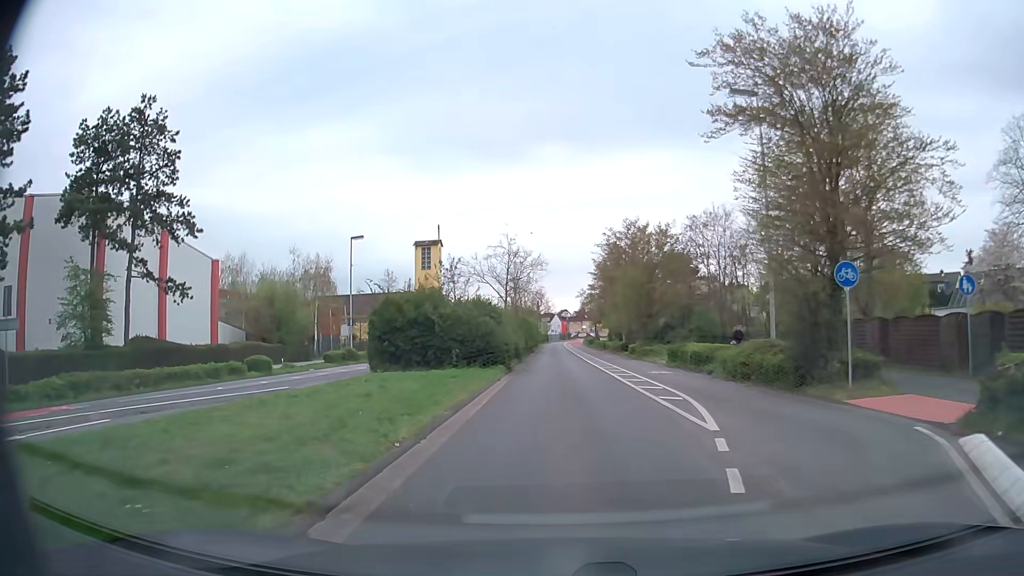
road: secondary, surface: asphalt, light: Day
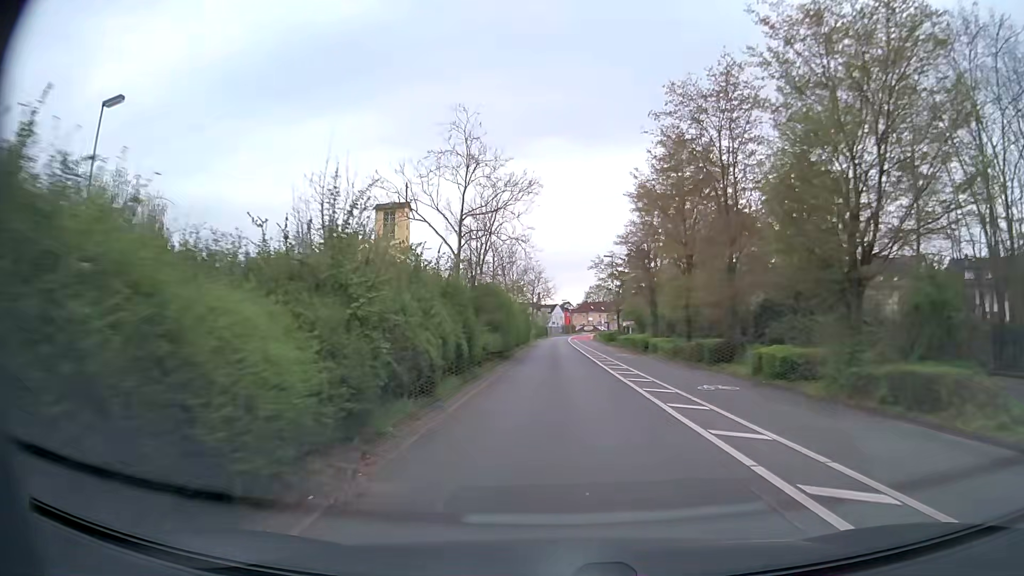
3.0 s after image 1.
(+0.1, +35.1) m; 0°
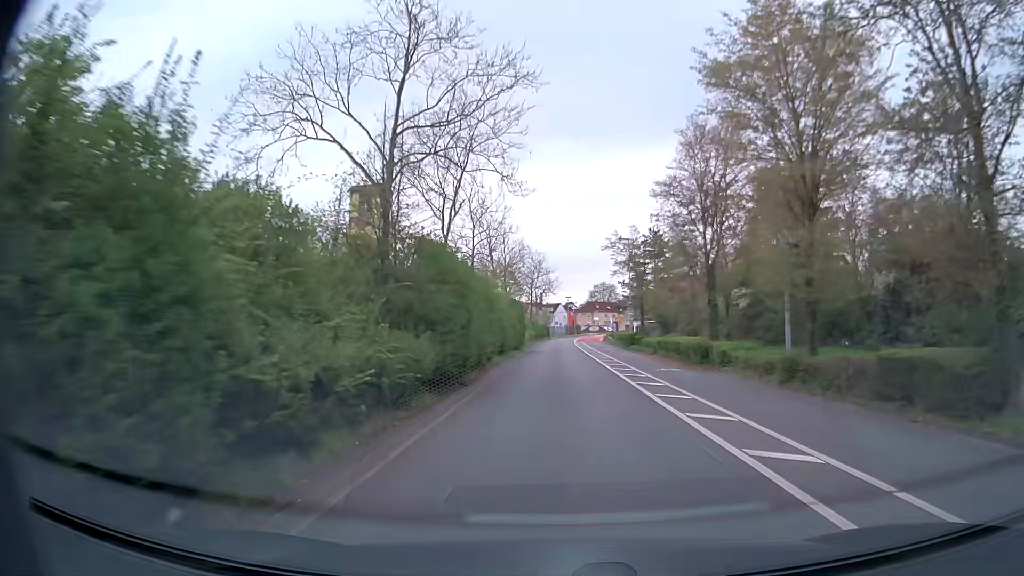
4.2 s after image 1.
(0.0, +15.8) m; 0°
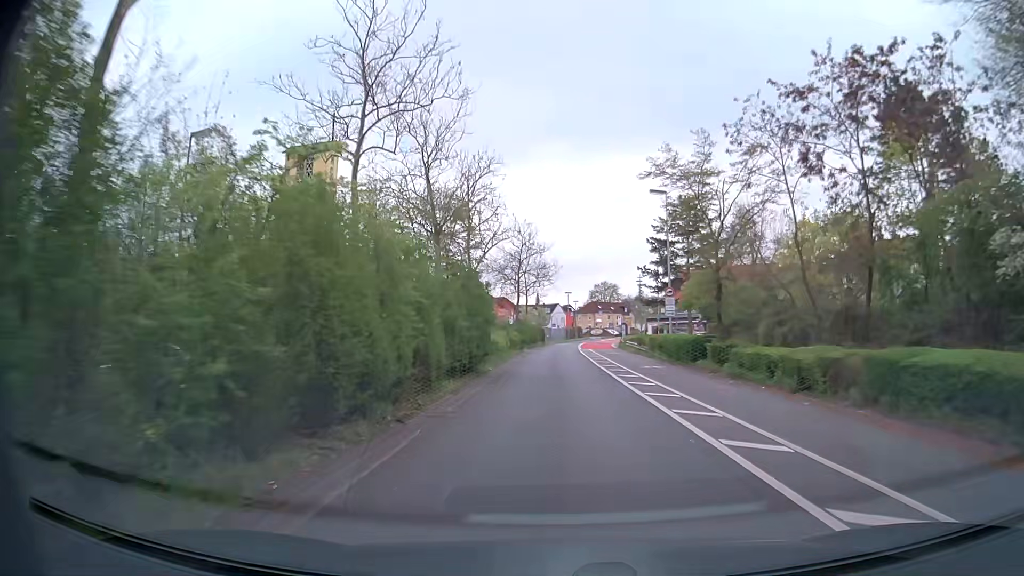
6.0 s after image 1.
(+0.1, +23.9) m; 0°
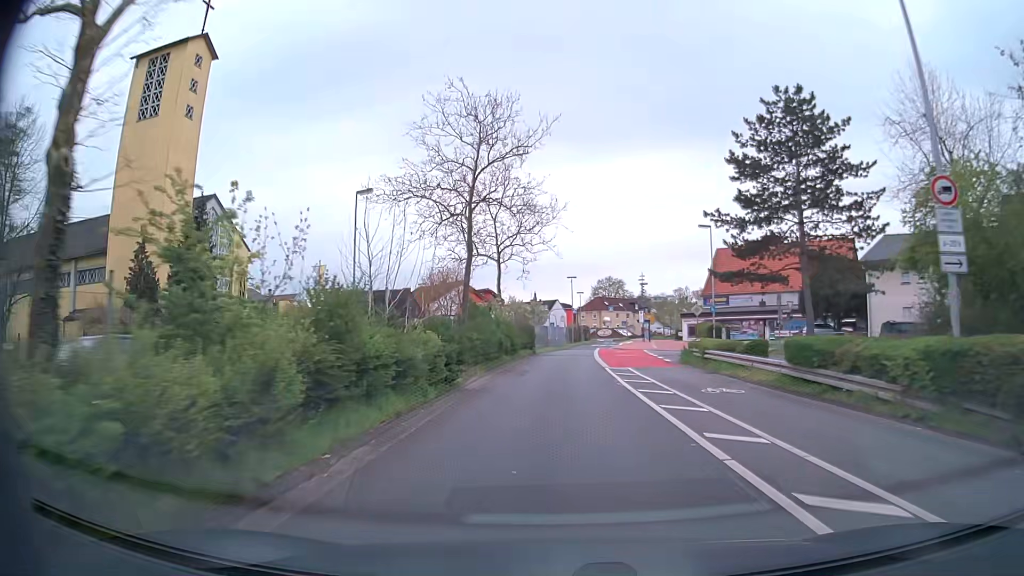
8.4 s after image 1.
(+0.1, +31.2) m; +1°
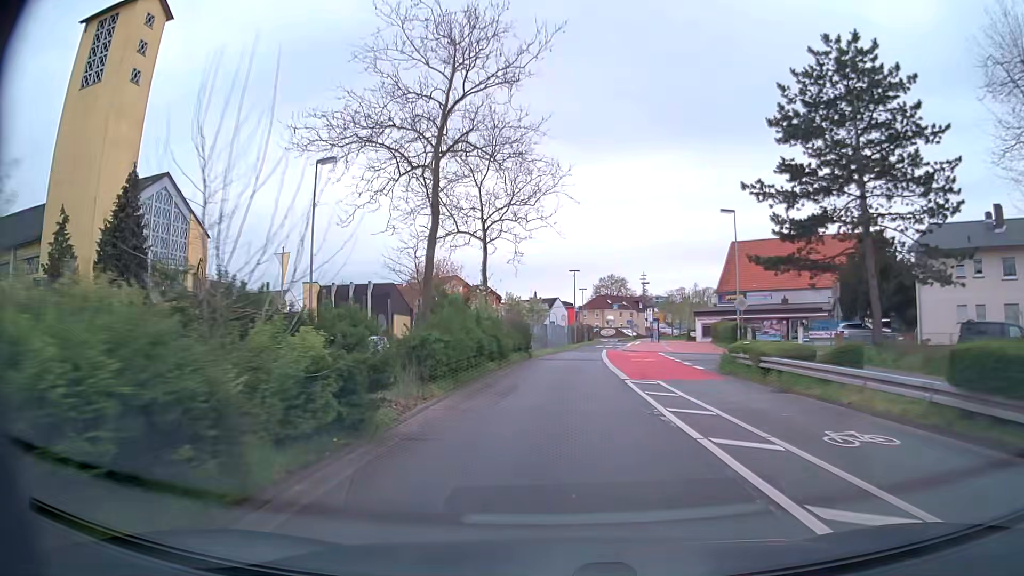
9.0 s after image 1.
(-0.1, +7.5) m; -1°
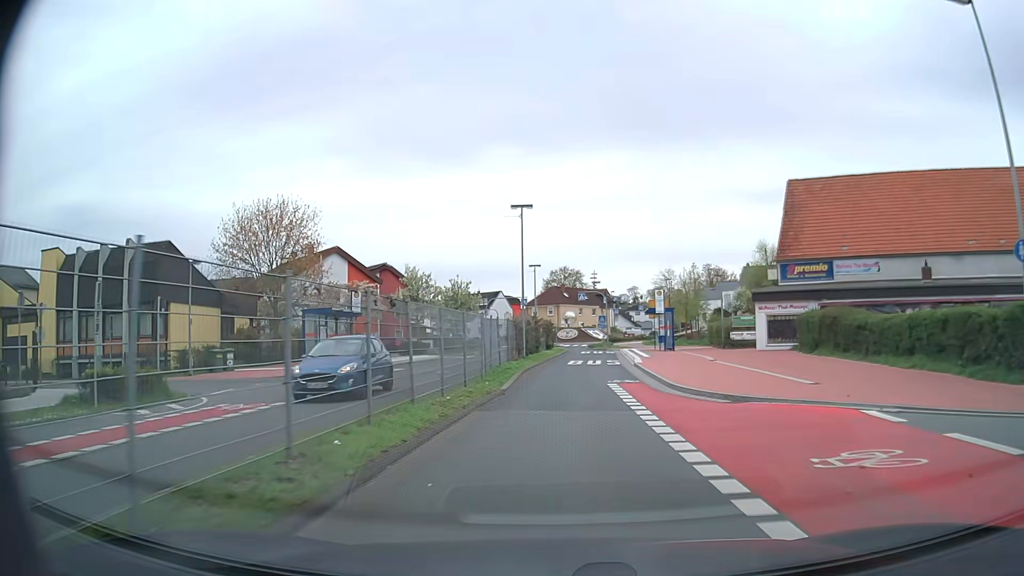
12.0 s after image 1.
(+0.8, +35.6) m; +4°
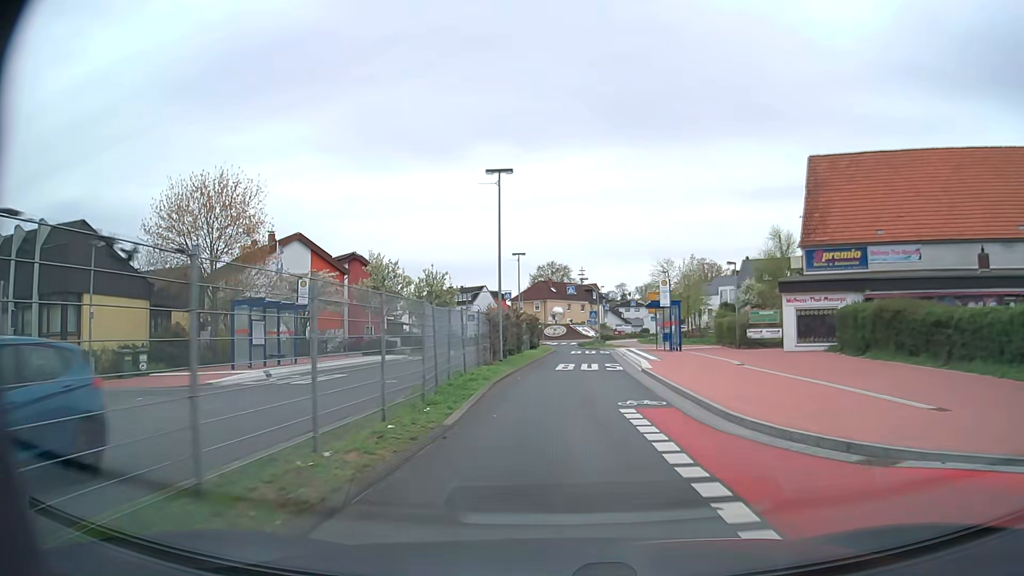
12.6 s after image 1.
(0.0, +6.7) m; +1°
(0, +10) (+1, +20) (+1, +30) (+2, +40) (+1, +50) (0, +60) (+1, +70) (+3, +79) (+10, +87) (+12, +96) m
